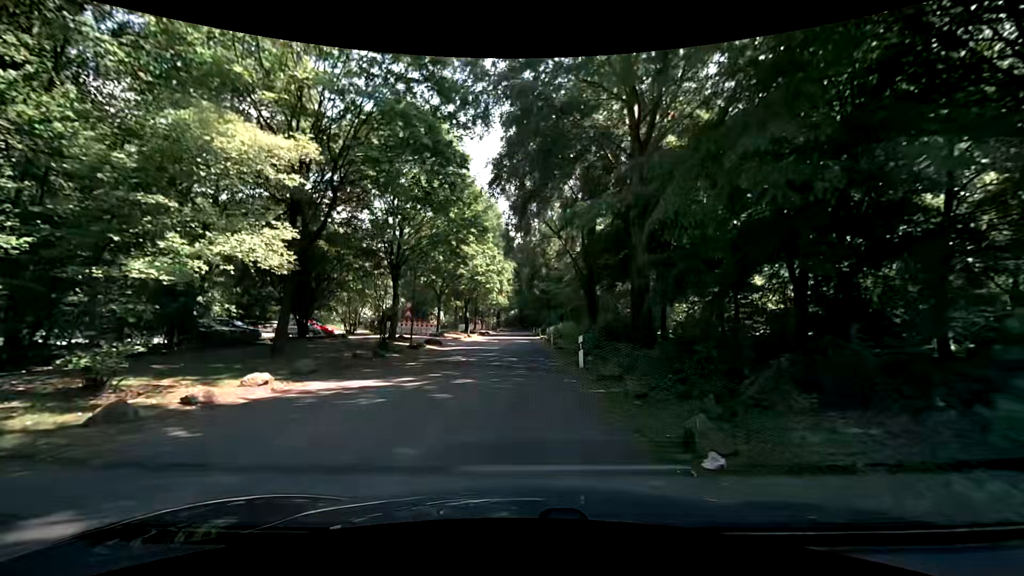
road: residential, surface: asphalt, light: Day
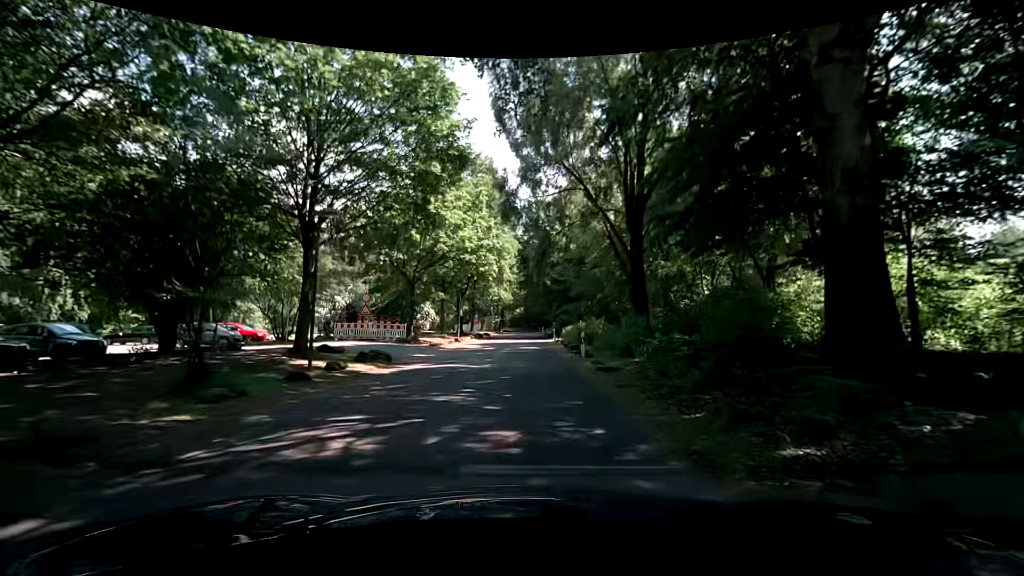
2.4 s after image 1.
(0.0, +14.0) m; 0°
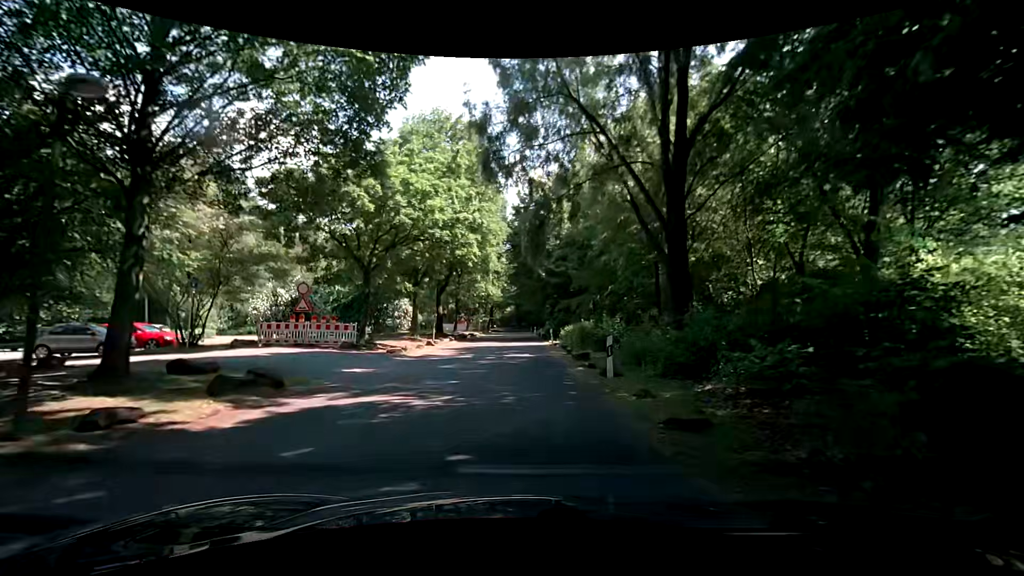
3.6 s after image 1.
(0.0, +7.7) m; +1°
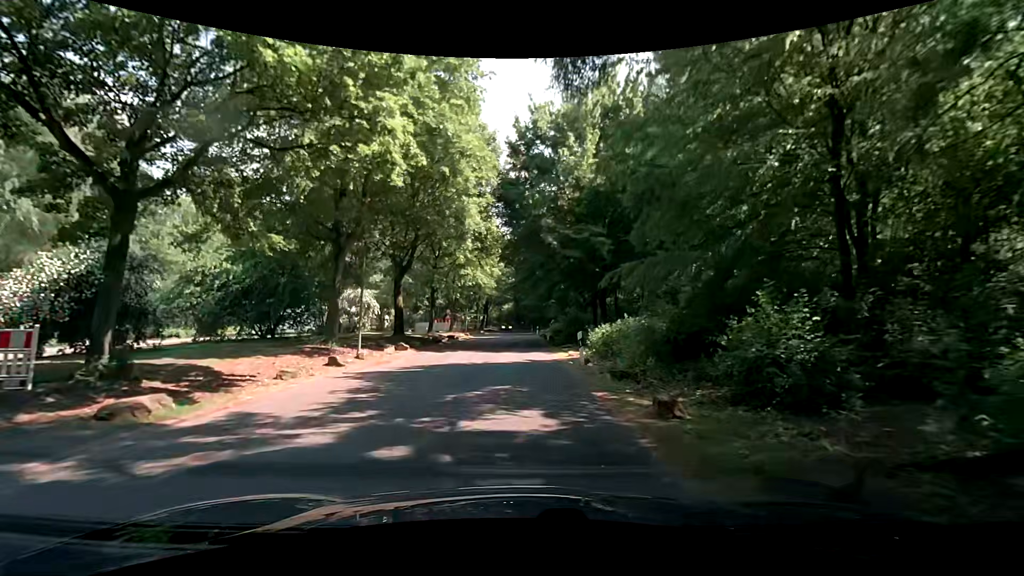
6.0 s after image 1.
(+0.2, +15.4) m; +1°
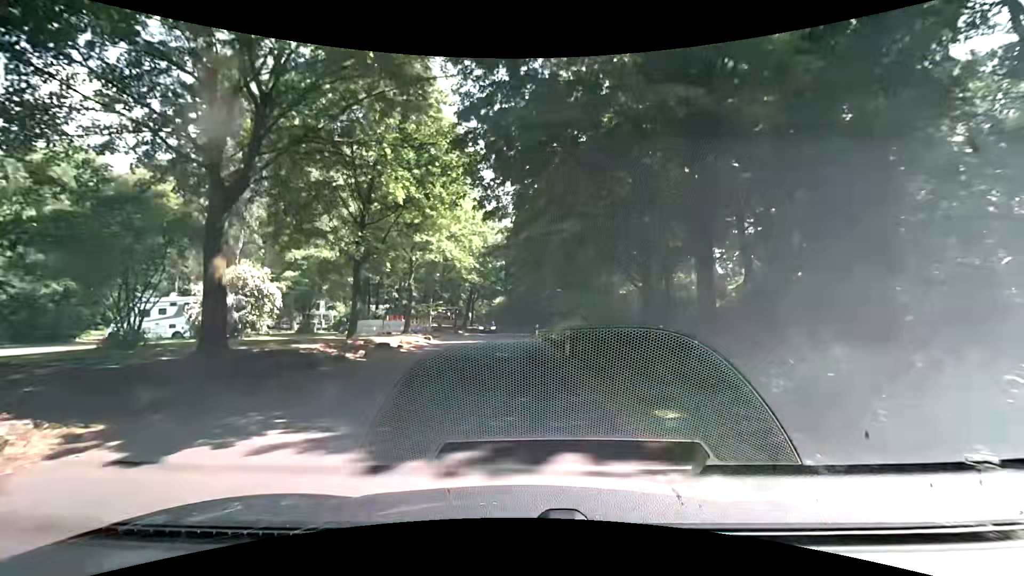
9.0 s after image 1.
(-0.2, +18.7) m; 0°
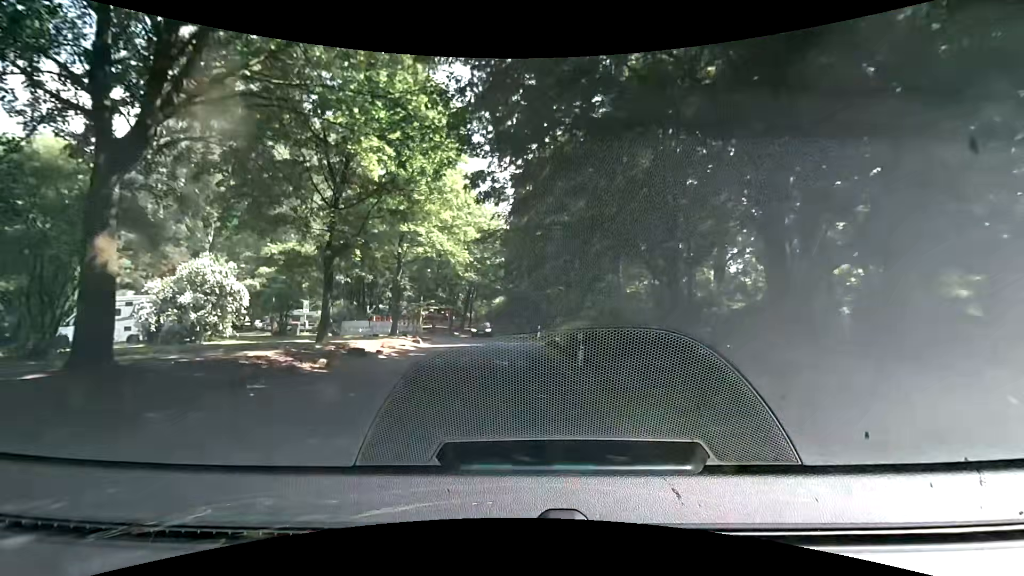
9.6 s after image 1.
(0.0, +3.7) m; -1°
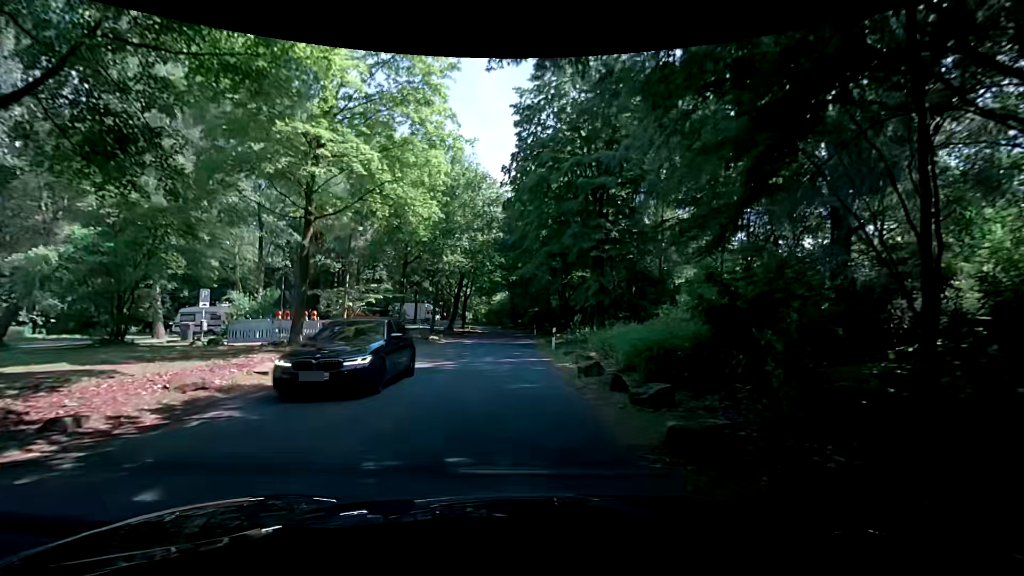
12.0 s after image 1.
(+0.3, +14.4) m; -1°
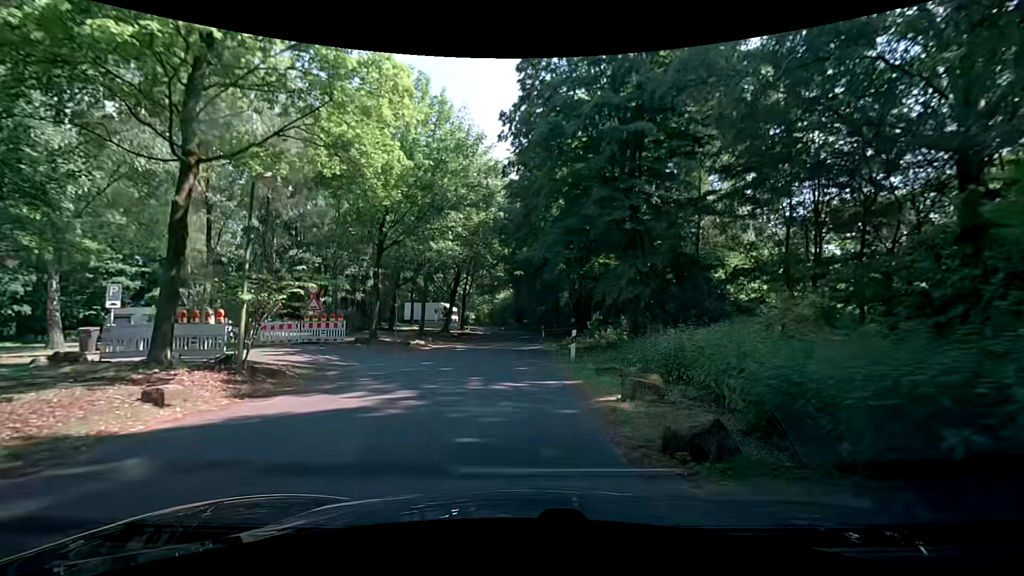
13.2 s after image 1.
(+0.1, +6.9) m; 0°
